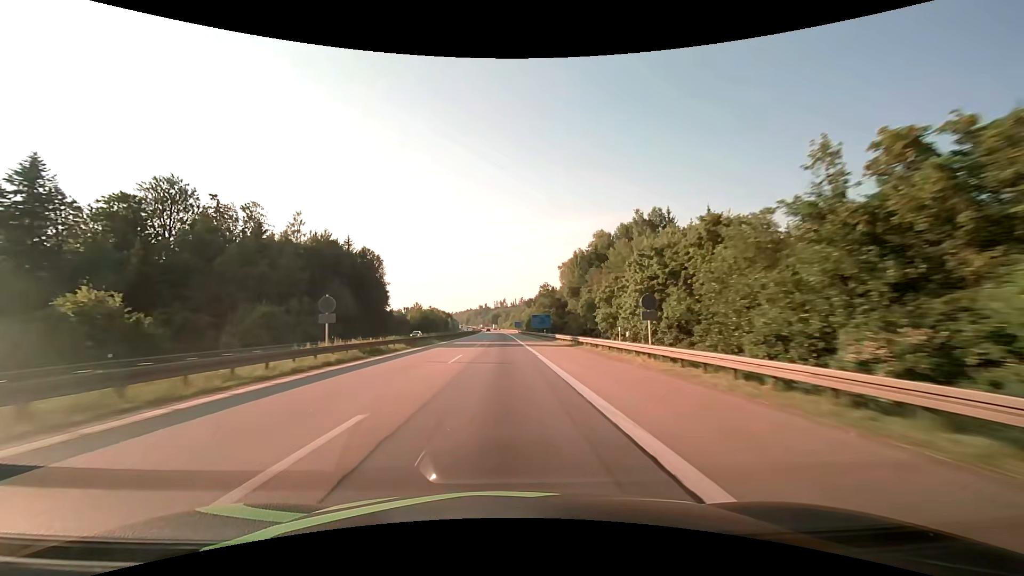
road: motorway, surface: asphalt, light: Day
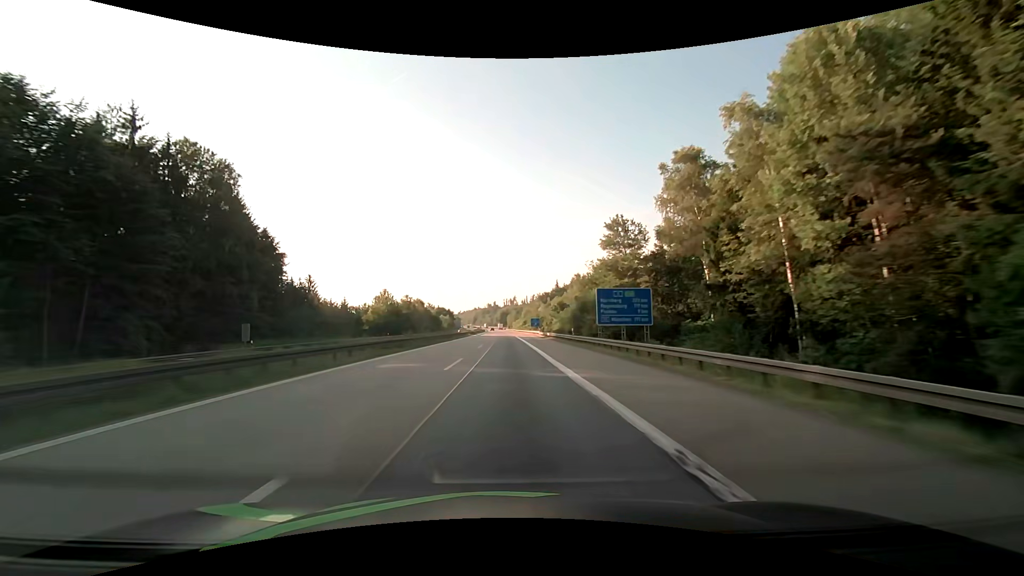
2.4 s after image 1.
(-0.8, +75.2) m; -1°
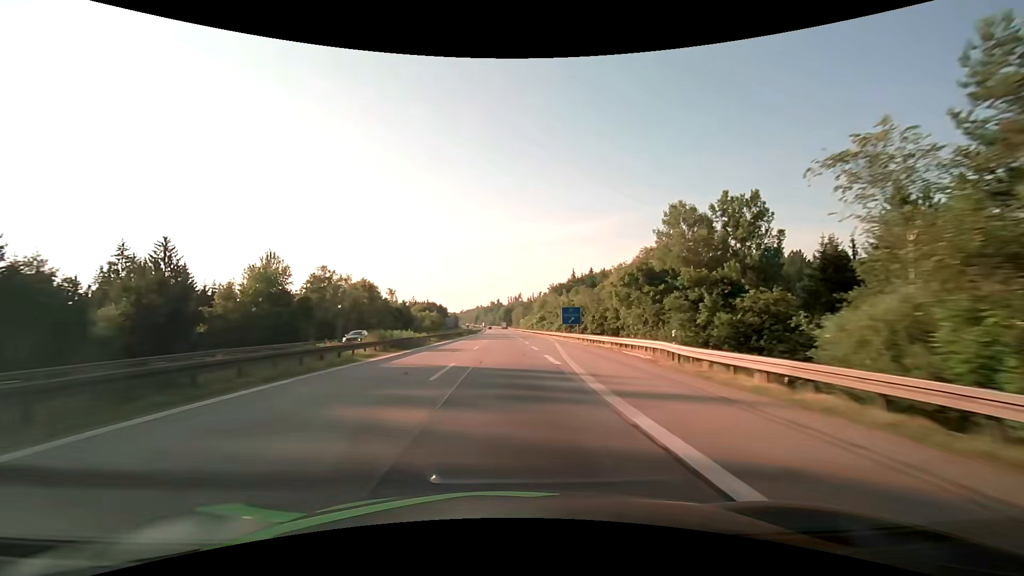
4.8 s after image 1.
(-0.3, +75.7) m; -1°
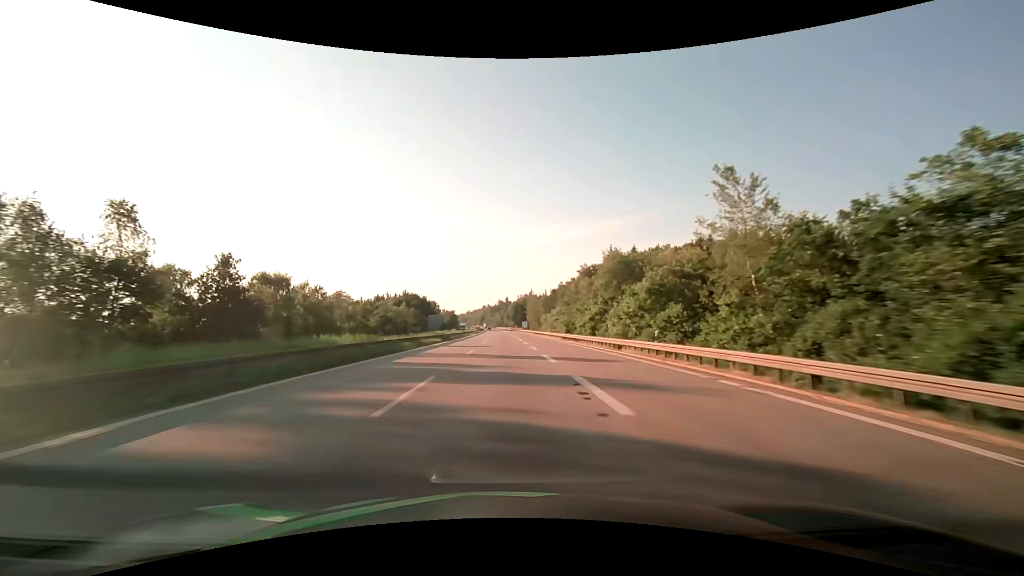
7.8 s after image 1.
(-0.7, +94.9) m; -1°
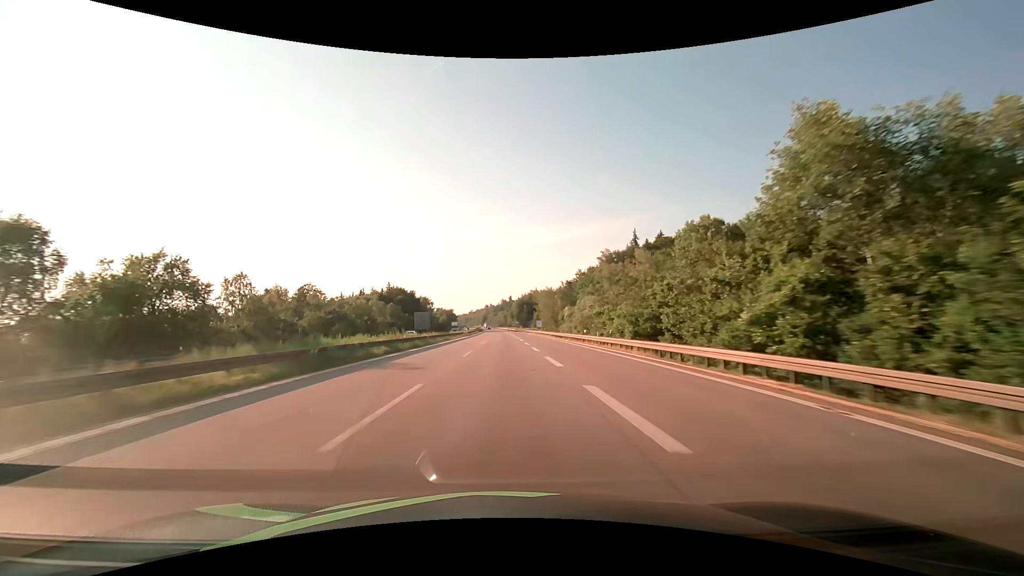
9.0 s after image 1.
(-0.1, +38.0) m; 0°
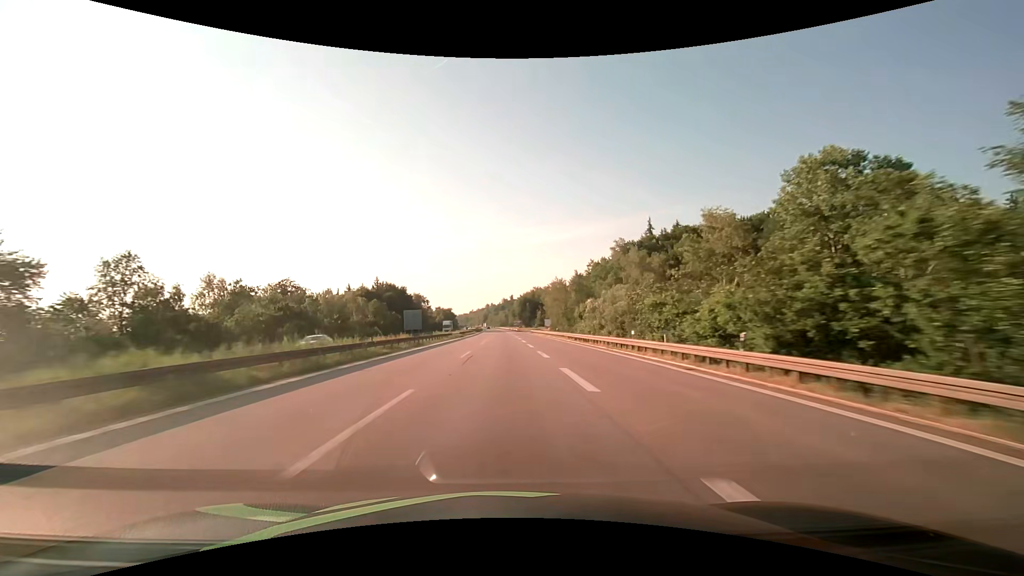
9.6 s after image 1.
(0.0, +19.0) m; 0°
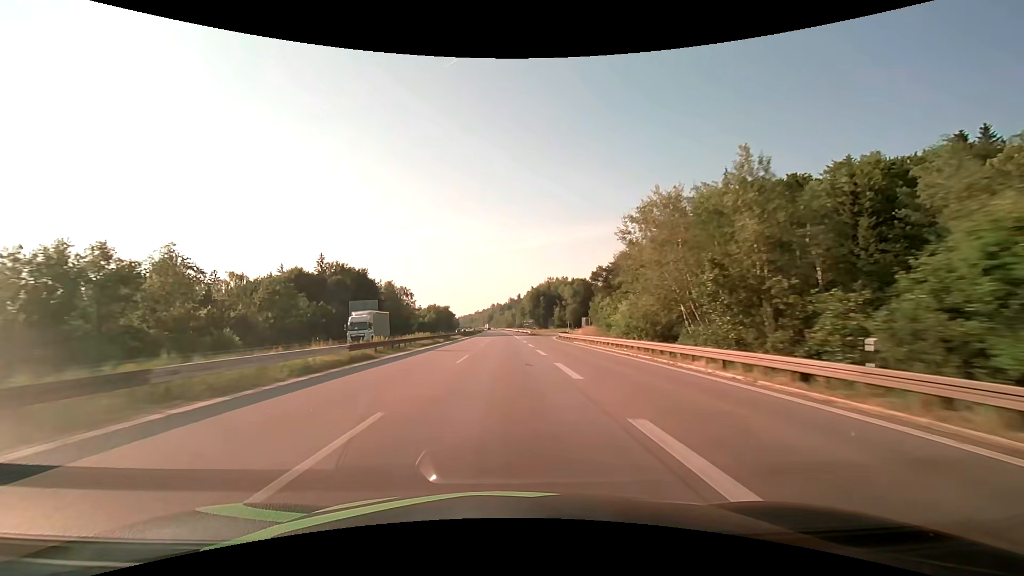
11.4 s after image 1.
(-0.3, +57.0) m; -1°
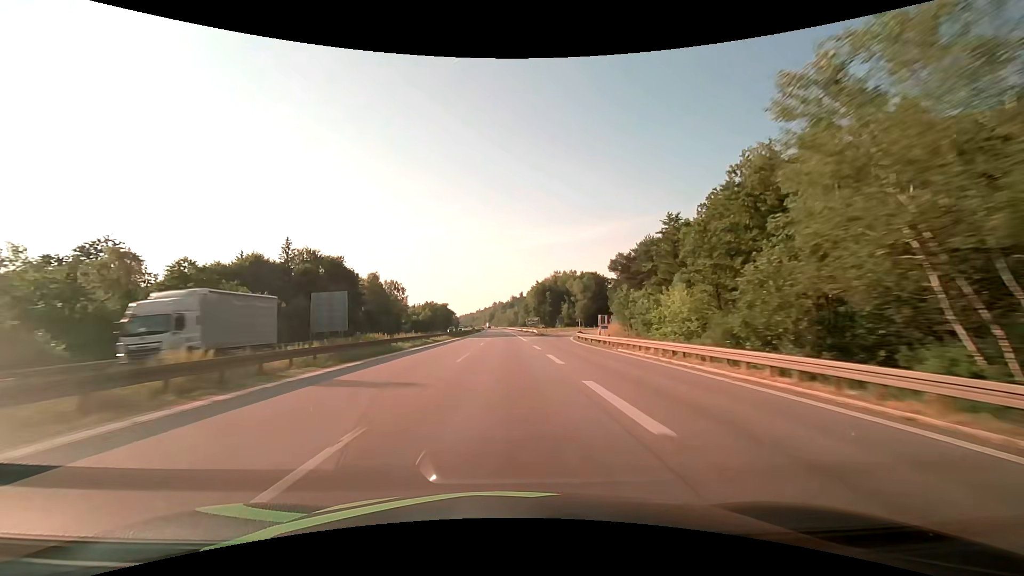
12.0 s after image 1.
(0.0, +19.0) m; 0°
(0, +10) (0, +20) (0, +30) (0, +40) (0, +50) (0, +60) (-1, +70) (-1, +80) (-1, +90) (-1, +100) m
